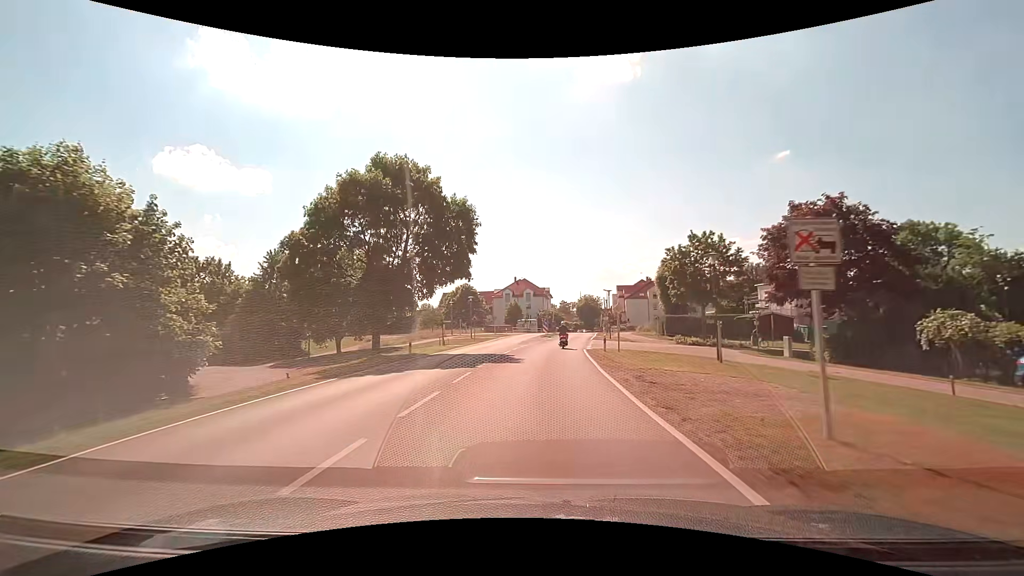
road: tertiary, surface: asphalt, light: Day
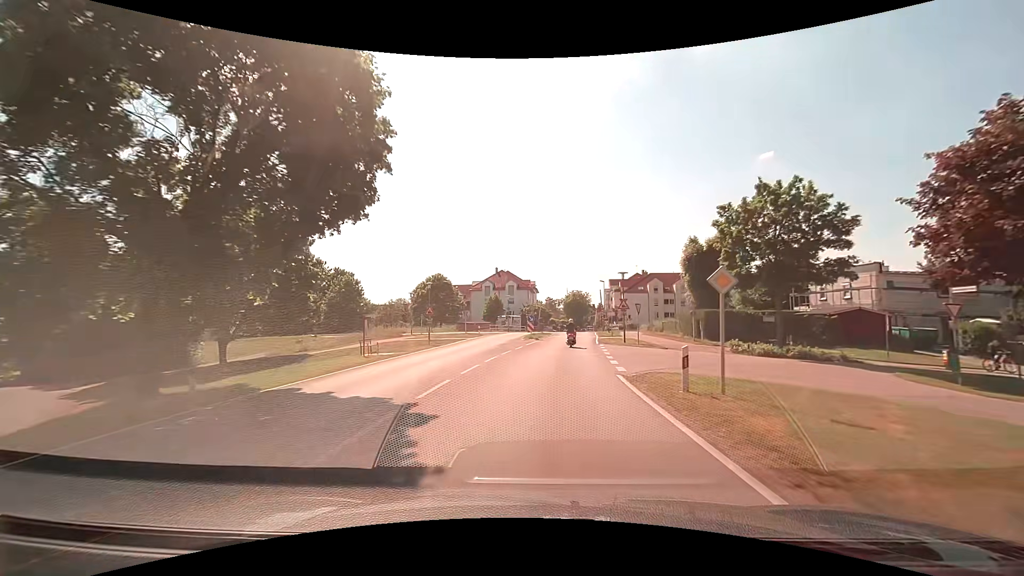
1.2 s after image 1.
(0.0, +16.3) m; +1°
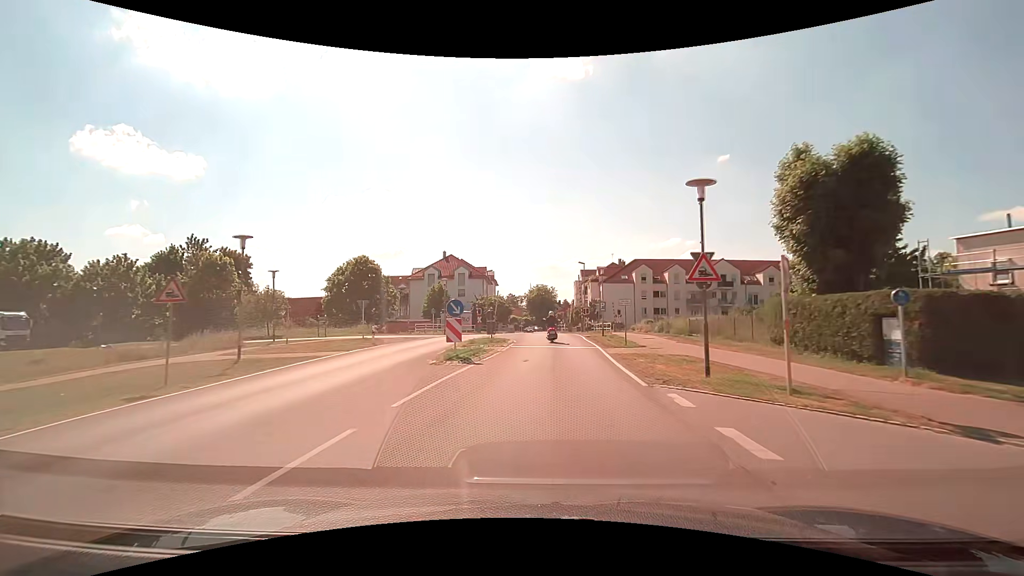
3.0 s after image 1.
(+0.8, +23.4) m; +4°
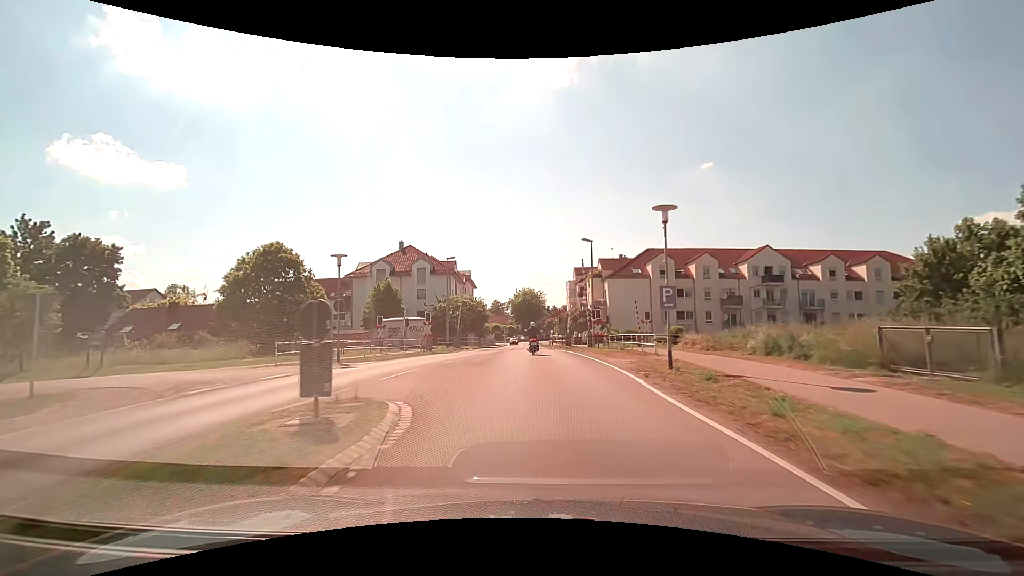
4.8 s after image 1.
(+0.4, +21.2) m; +2°
(0, +10) (0, +20) (0, +30) (0, +40) (-1, +50) (-1, +60) (-1, +70) (-2, +80) (-2, +90) (-2, +100) m
